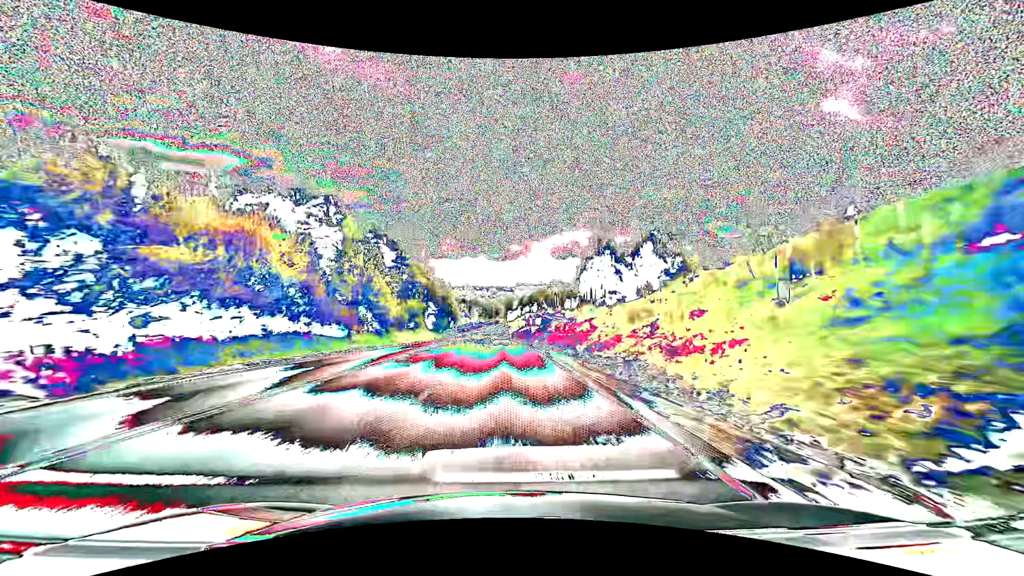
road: primary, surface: asphalt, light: Day
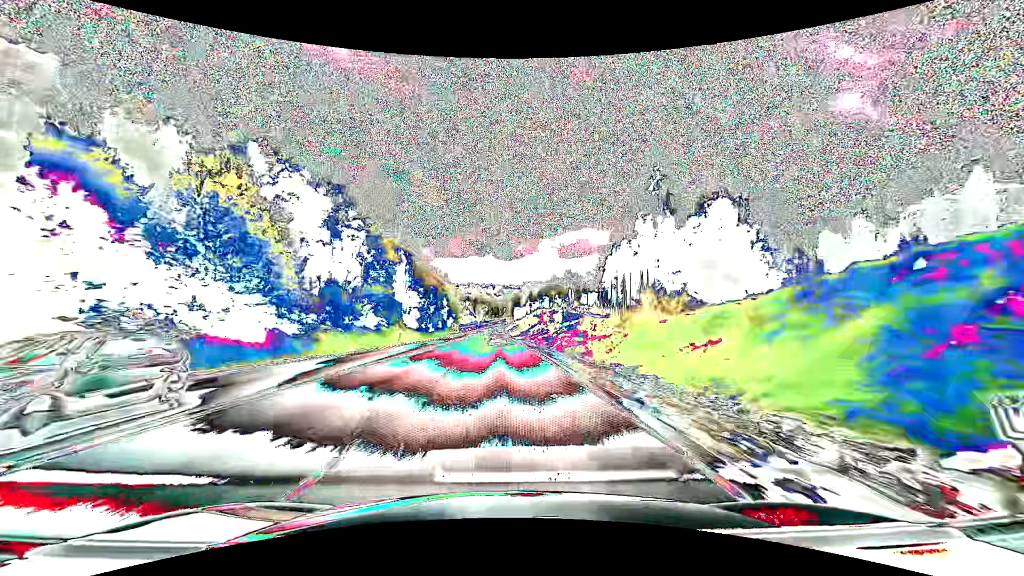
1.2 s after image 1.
(-0.2, +31.8) m; -1°
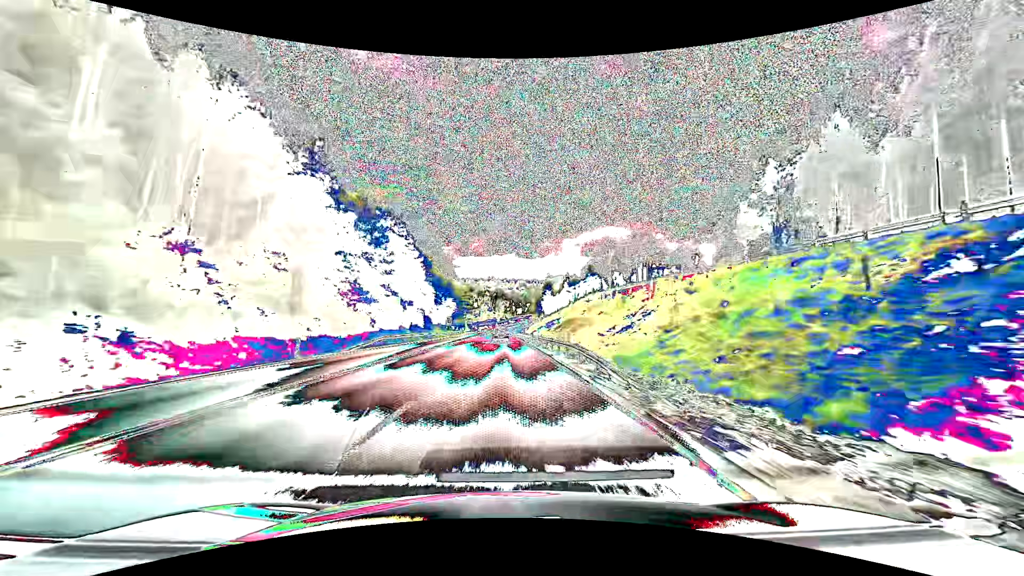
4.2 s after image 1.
(-1.6, +79.3) m; -2°
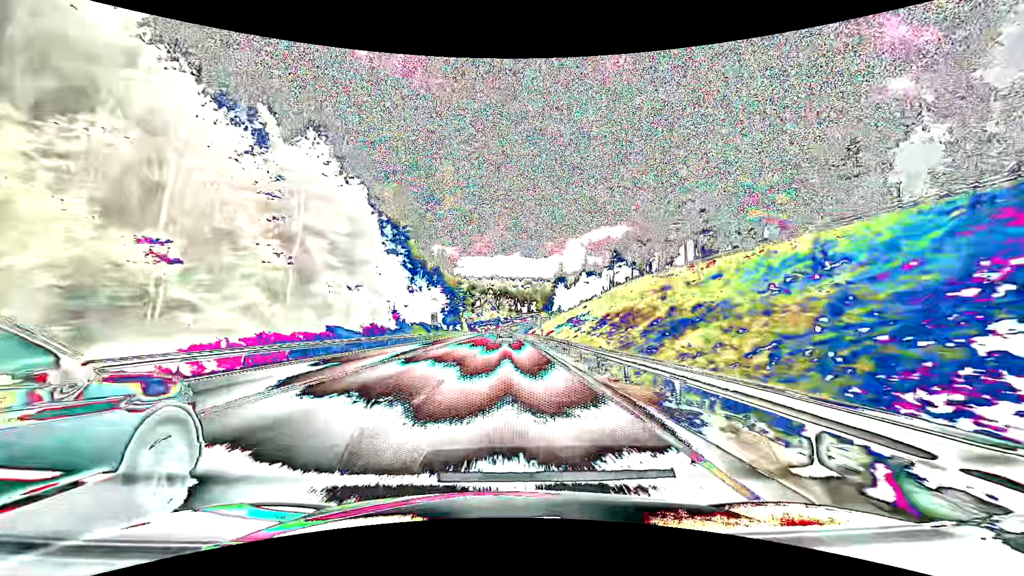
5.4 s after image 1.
(-0.3, +31.7) m; -1°
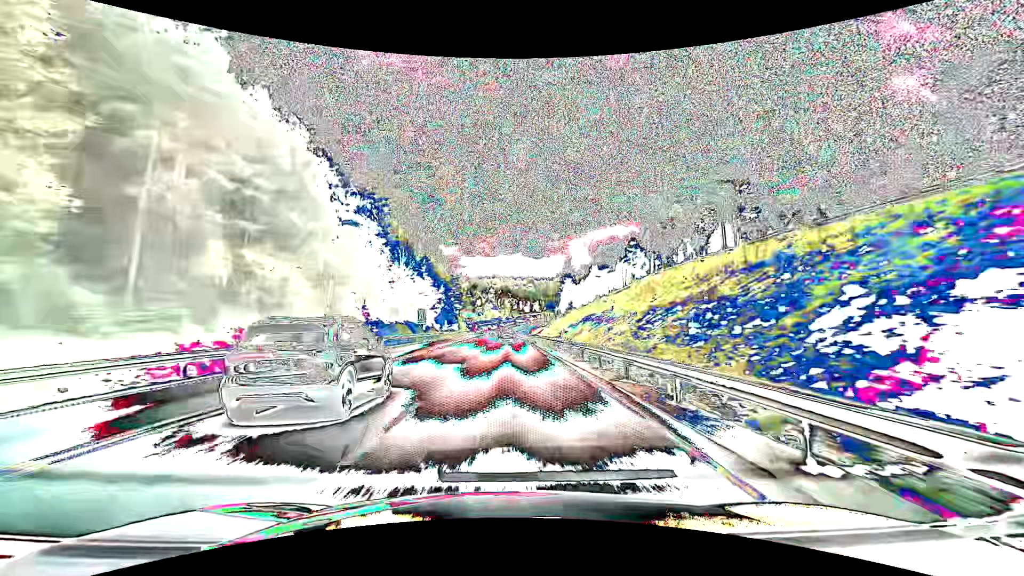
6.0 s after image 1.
(0.0, +15.8) m; 0°
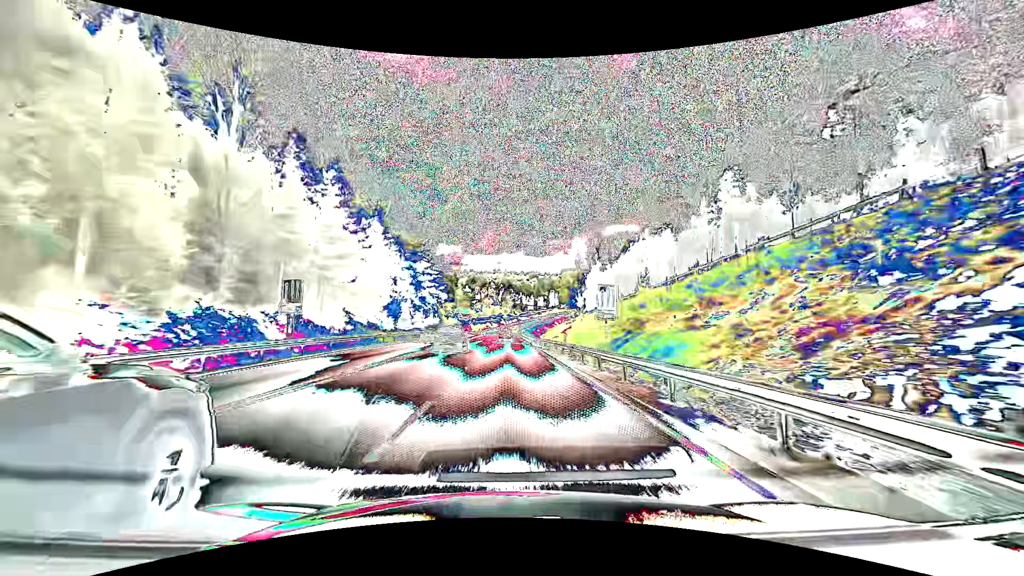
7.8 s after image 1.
(-0.3, +47.5) m; -1°
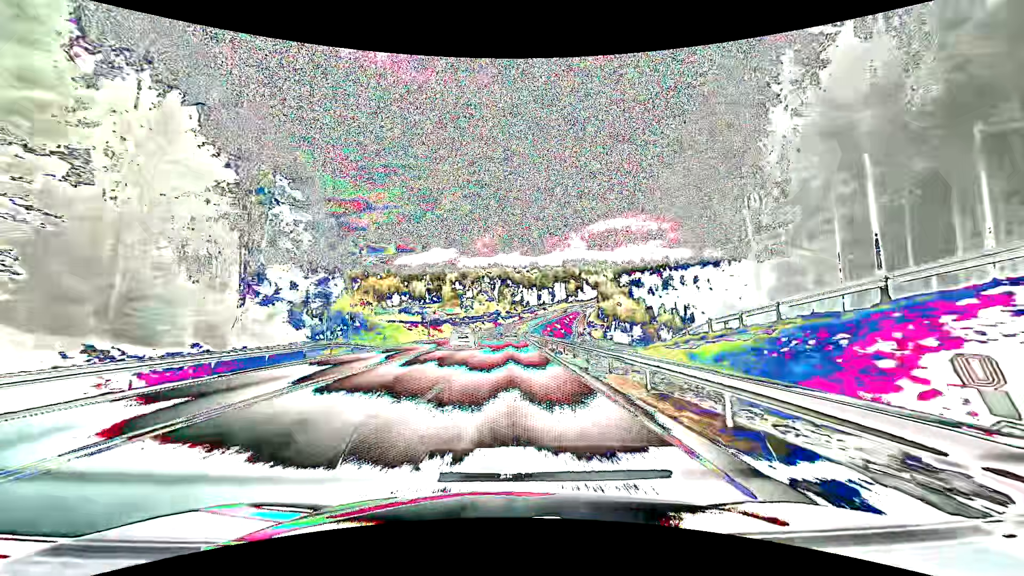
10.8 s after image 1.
(+0.5, +79.1) m; 0°
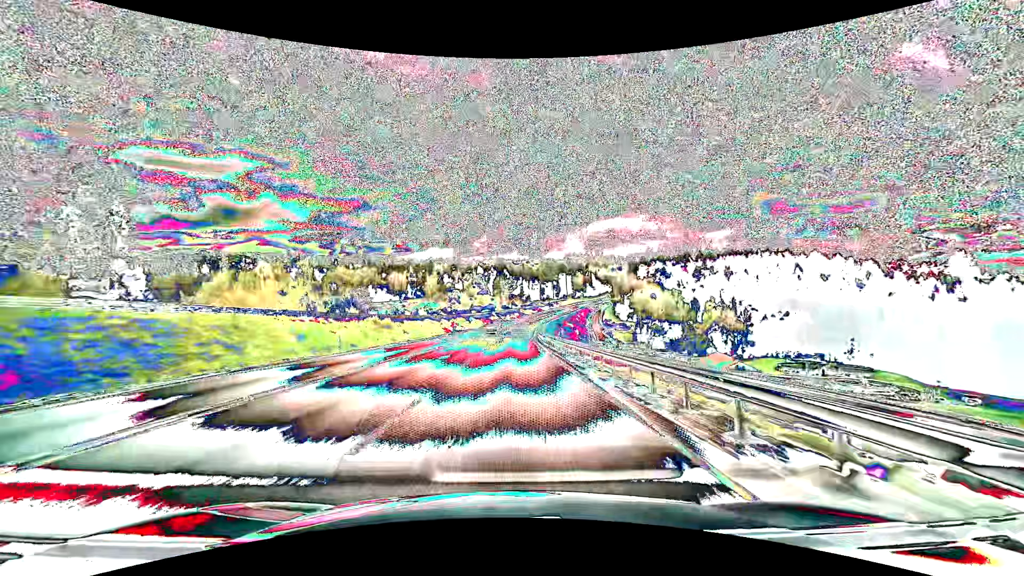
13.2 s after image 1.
(0.0, +63.2) m; 0°
(0, +10) (0, +20) (0, +30) (0, +40) (+1, +50) (+1, +60) (+1, +70) (+2, +80) (+2, +90) (+3, +100) m
